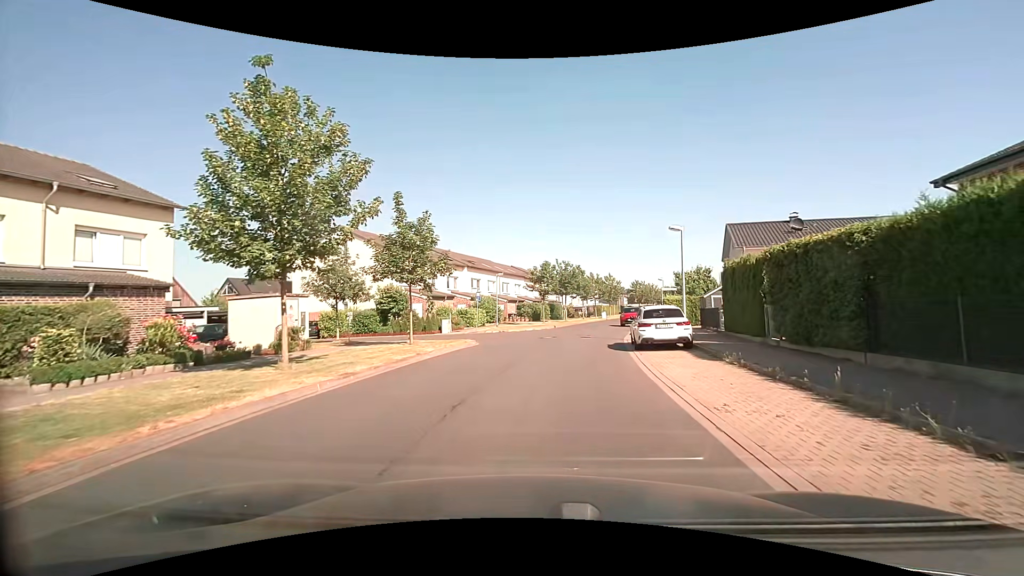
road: residential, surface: paved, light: Day
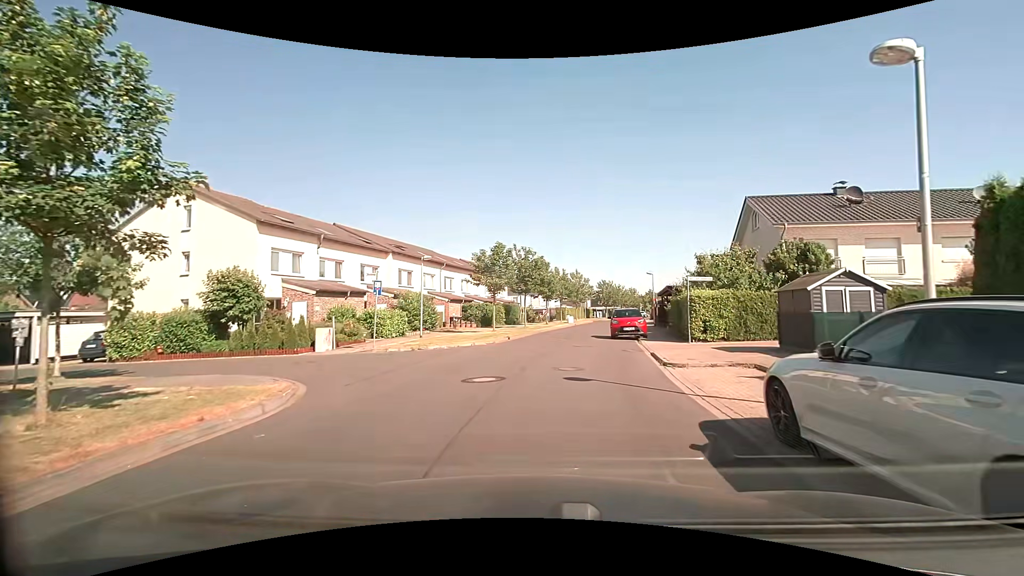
(+0.7, +14.7) m; +5°
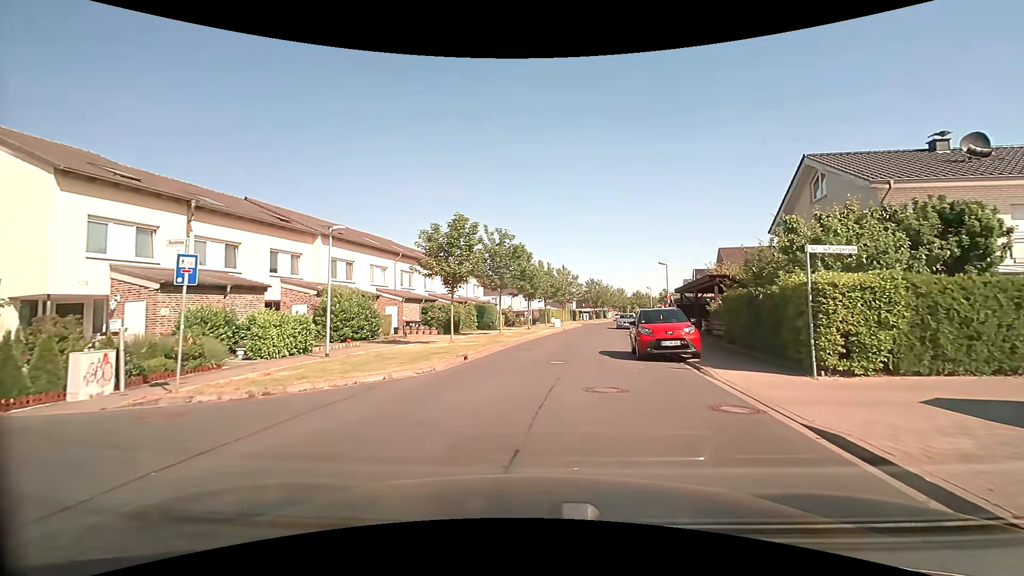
(+0.2, +10.4) m; +1°
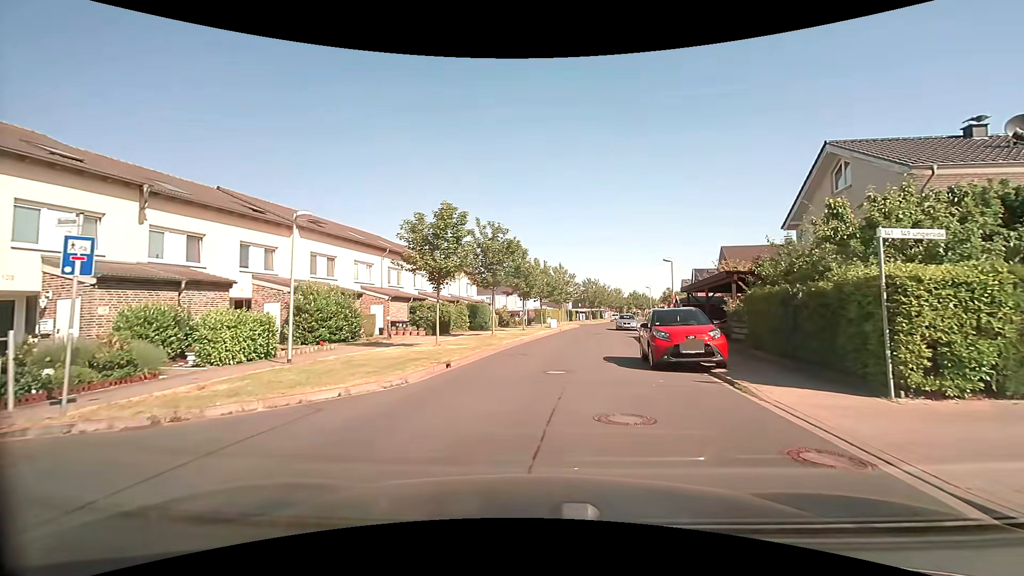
(+0.1, +2.3) m; +1°
(0, +10) (+1, +20) (+2, +30) (+4, +40) (+6, +50) (+8, +59) (+11, +69) (+14, +78) (+17, +88) (+19, +98) m
